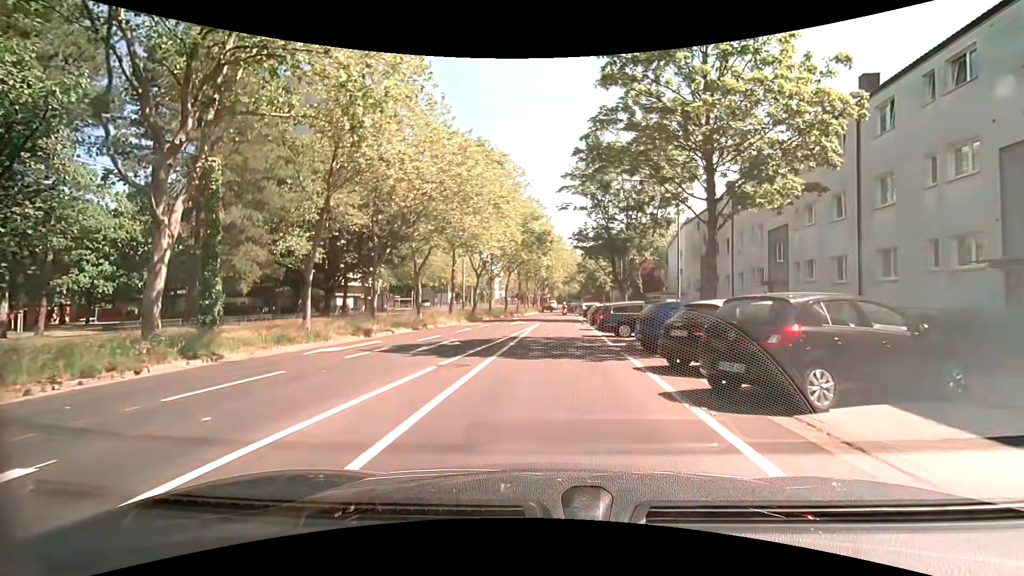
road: tertiary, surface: asphalt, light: Day
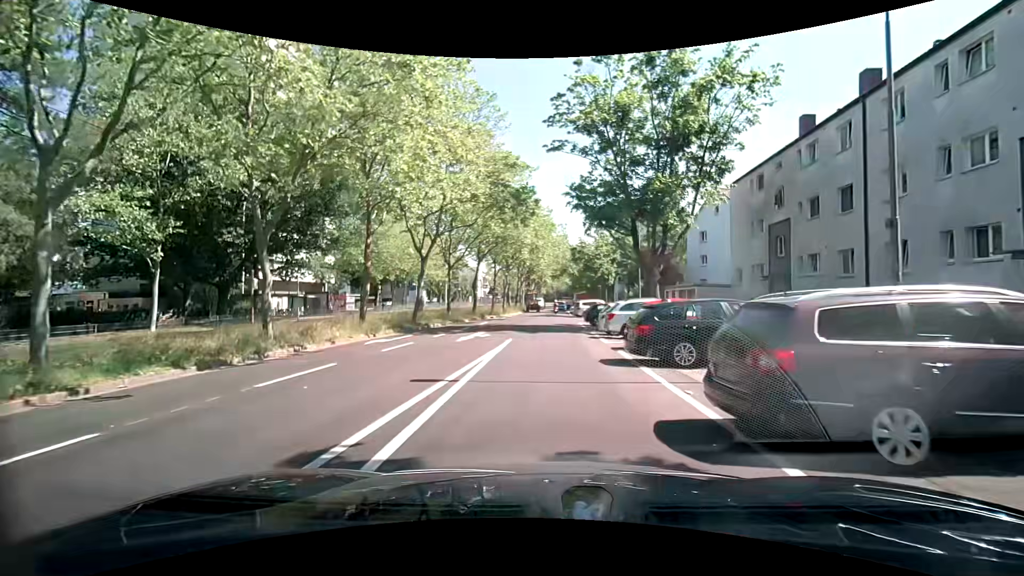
(+0.1, +16.8) m; 0°
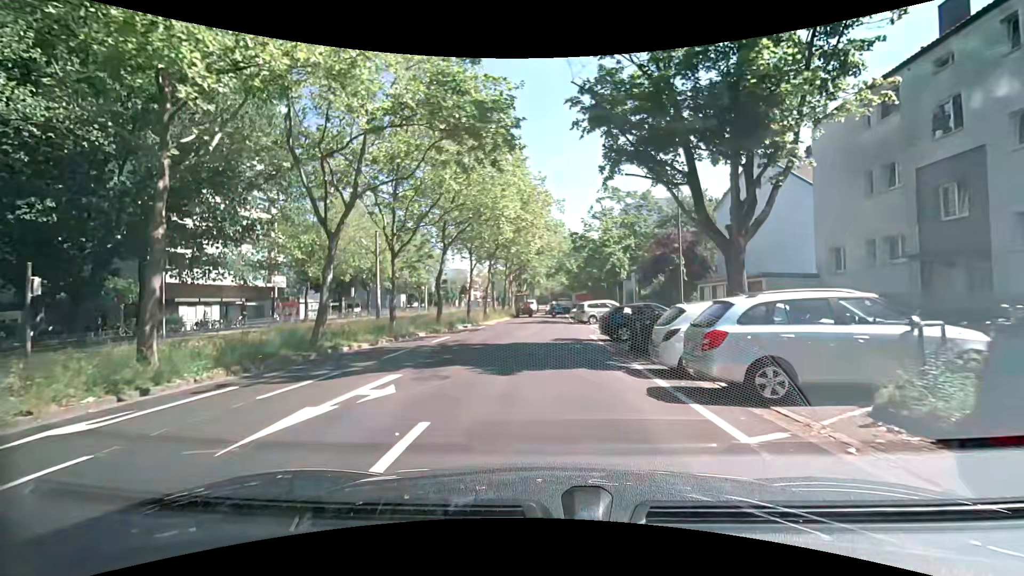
(+0.2, +12.3) m; +2°
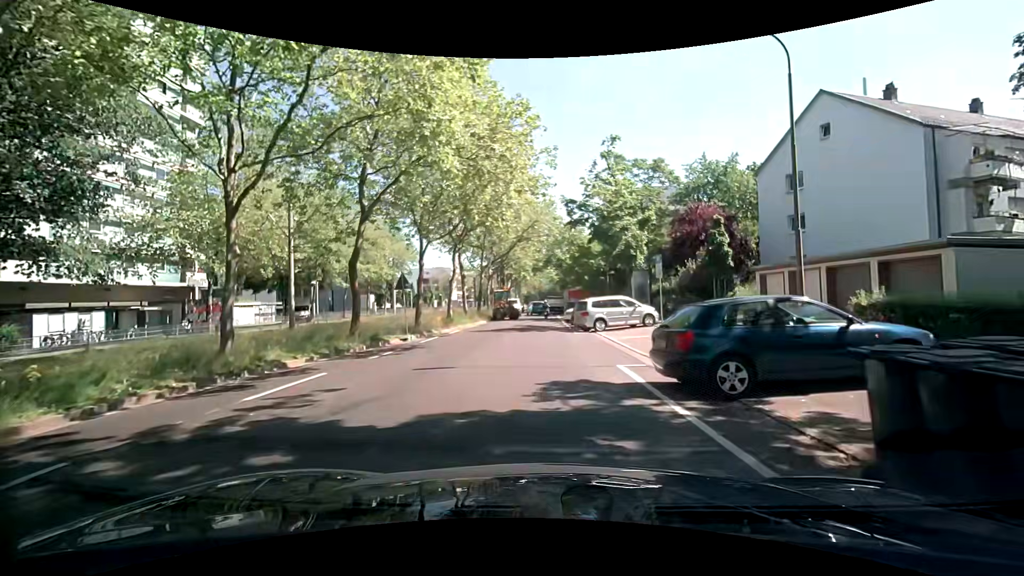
(+0.2, +12.0) m; 0°
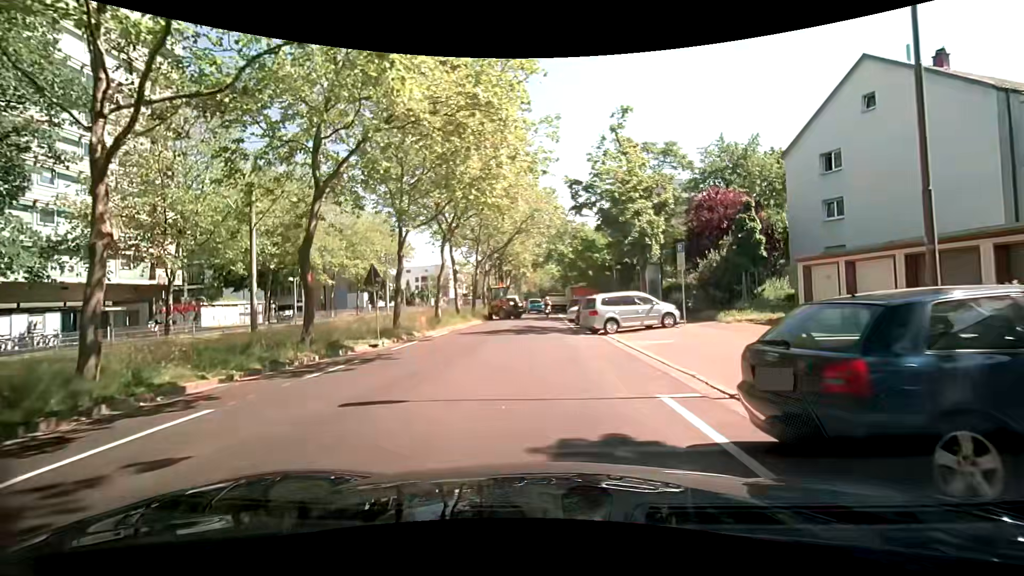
(+0.1, +3.8) m; +1°
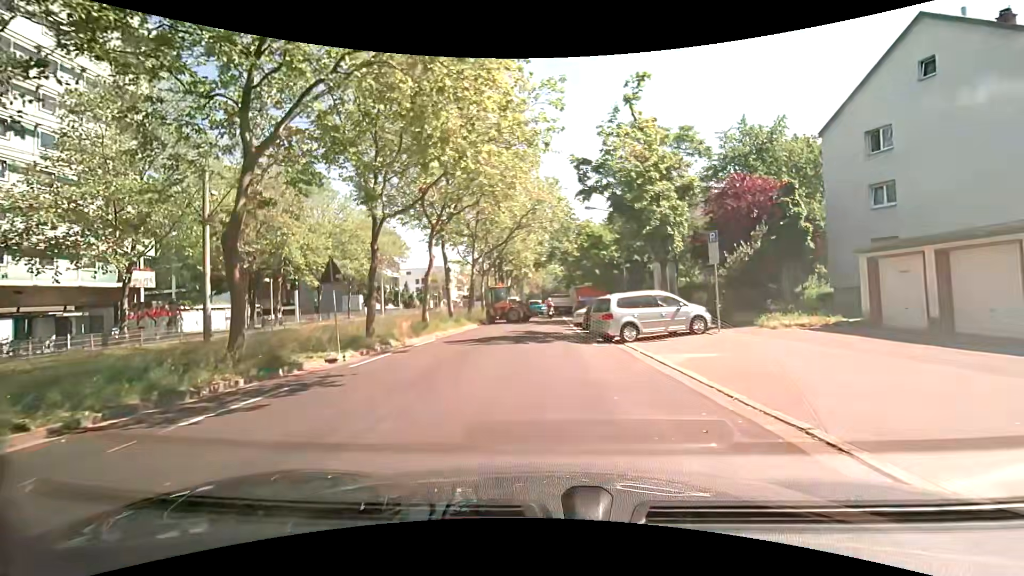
(-0.1, +3.7) m; 0°
